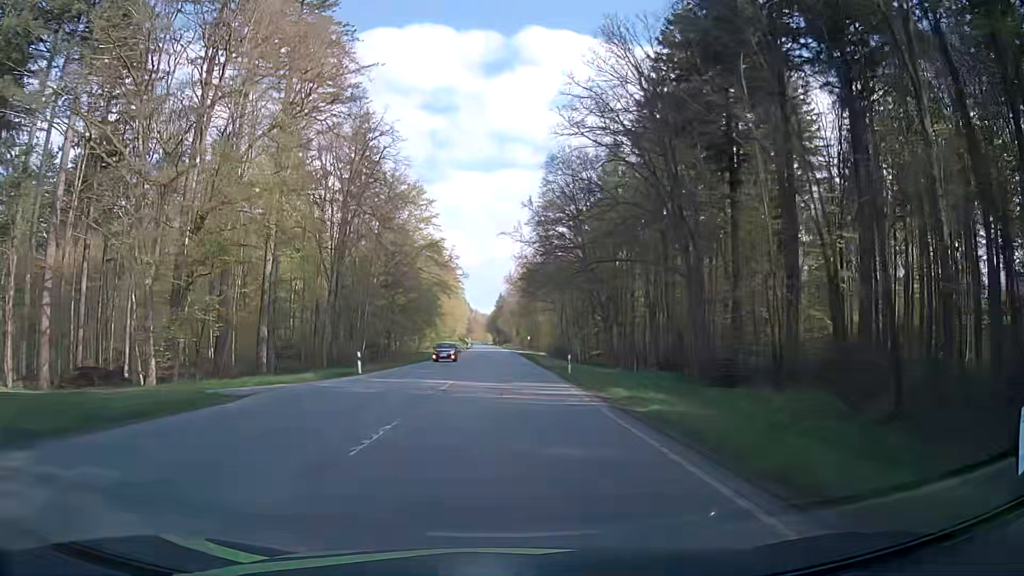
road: secondary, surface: asphalt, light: Day
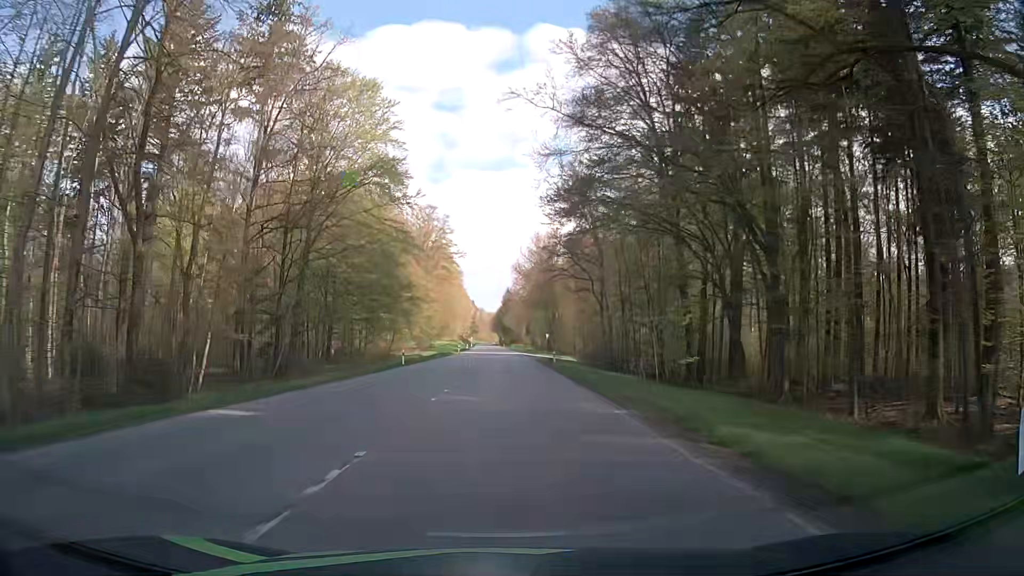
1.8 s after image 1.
(0.0, +40.5) m; 0°
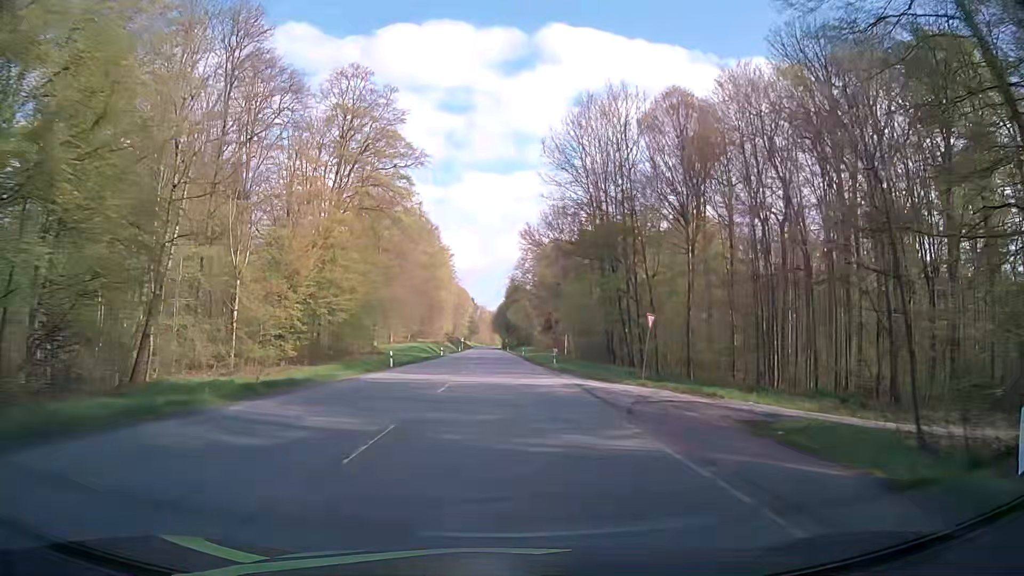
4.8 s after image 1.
(-0.1, +69.2) m; 0°
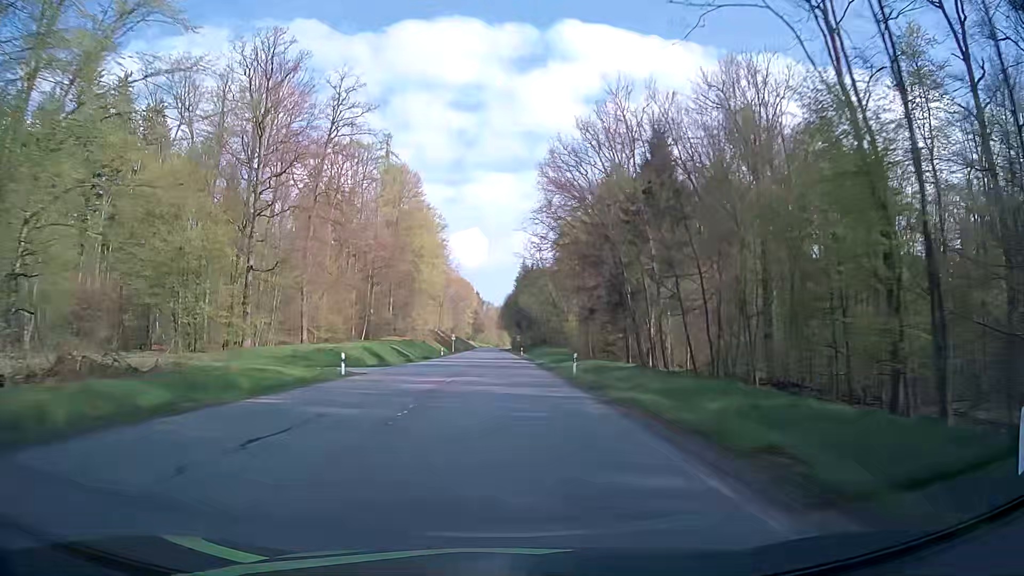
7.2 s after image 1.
(-0.3, +56.7) m; -1°
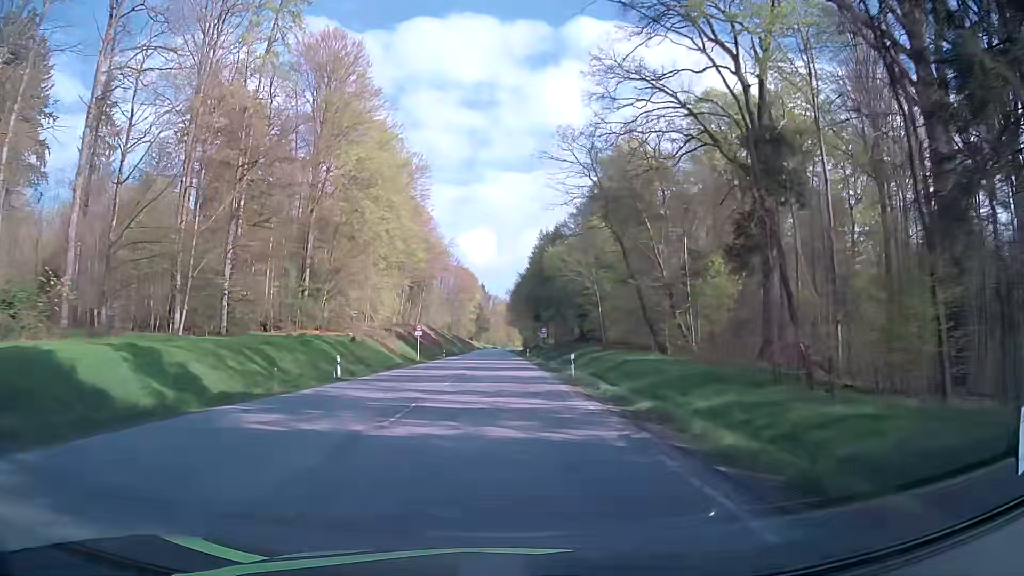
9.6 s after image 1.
(-0.2, +57.5) m; -1°
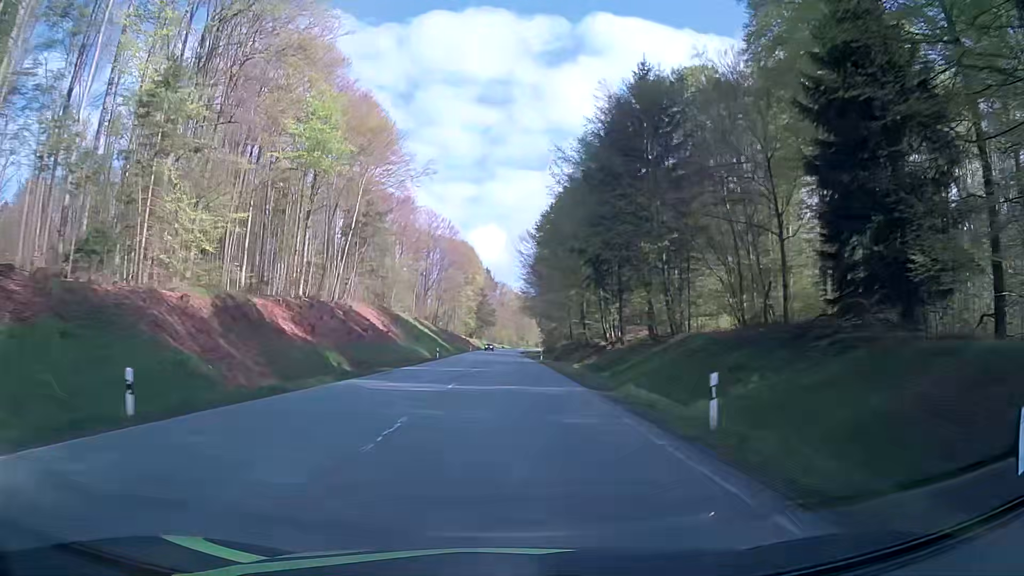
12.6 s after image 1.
(-0.4, +72.8) m; -1°
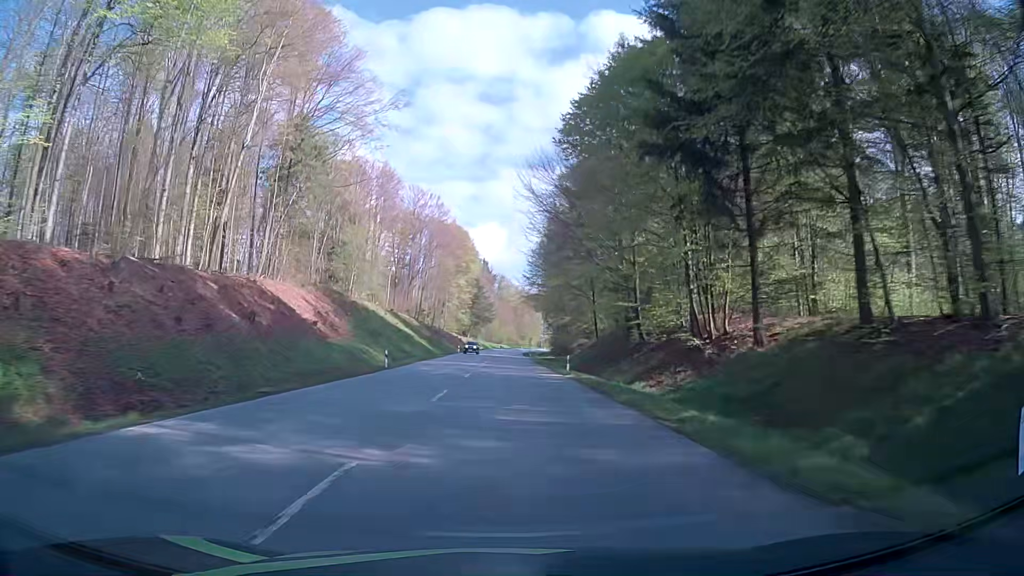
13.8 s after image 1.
(+0.3, +29.1) m; +1°
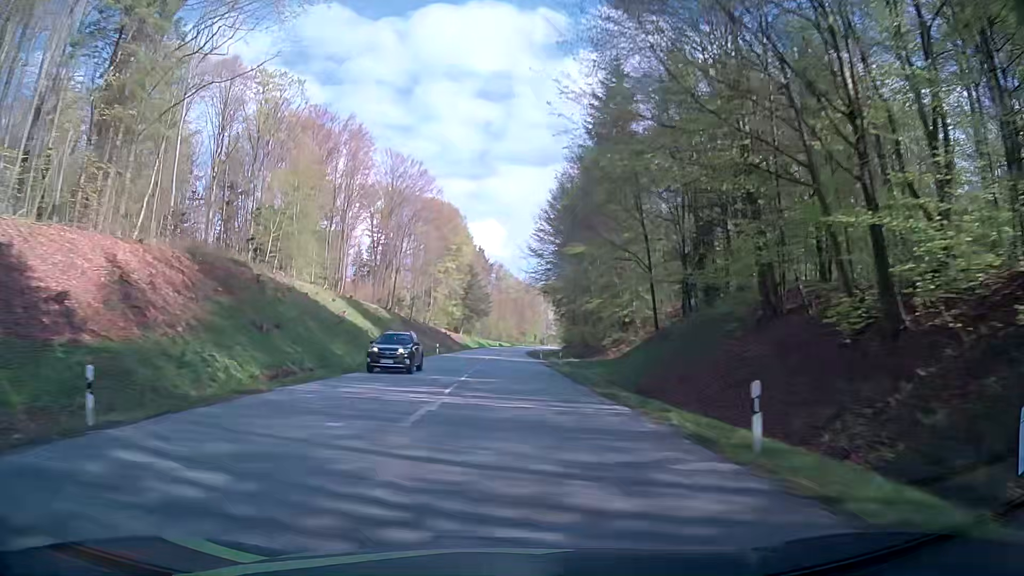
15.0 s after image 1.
(-0.2, +29.0) m; -1°
(0, +10) (0, +20) (0, +30) (0, +40) (0, +50) (0, +60) (+1, +70) (+1, +80) (+1, +90) (+1, +100) m
